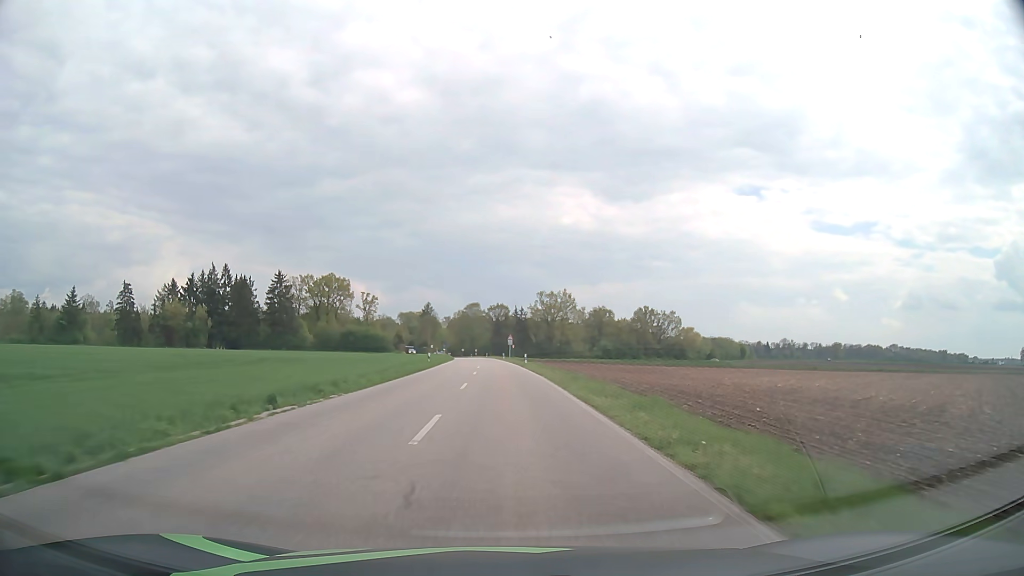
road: secondary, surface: asphalt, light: Day
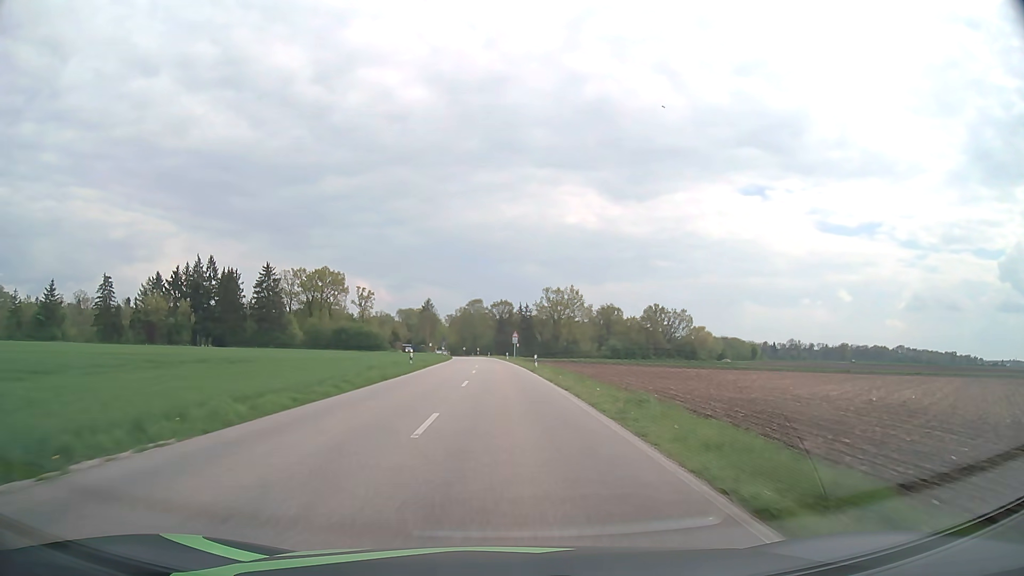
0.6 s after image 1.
(0.0, +12.1) m; 0°
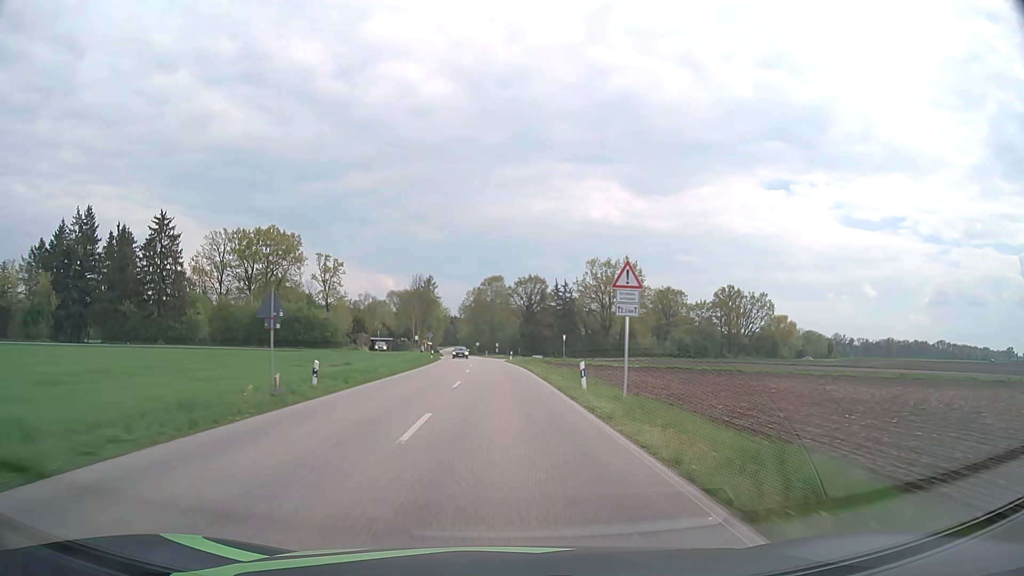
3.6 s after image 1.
(-1.2, +64.5) m; -2°
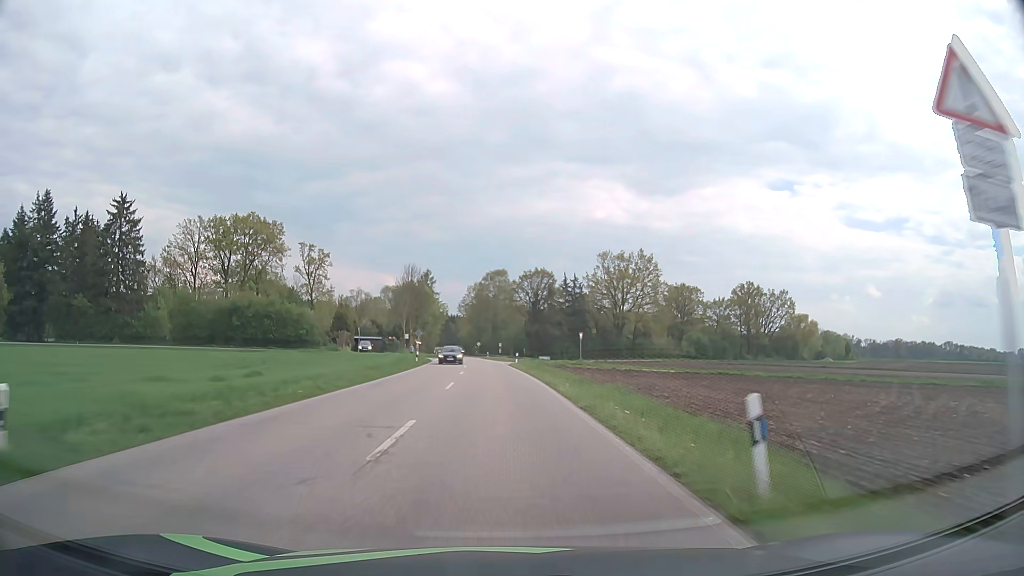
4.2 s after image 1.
(0.0, +13.7) m; 0°
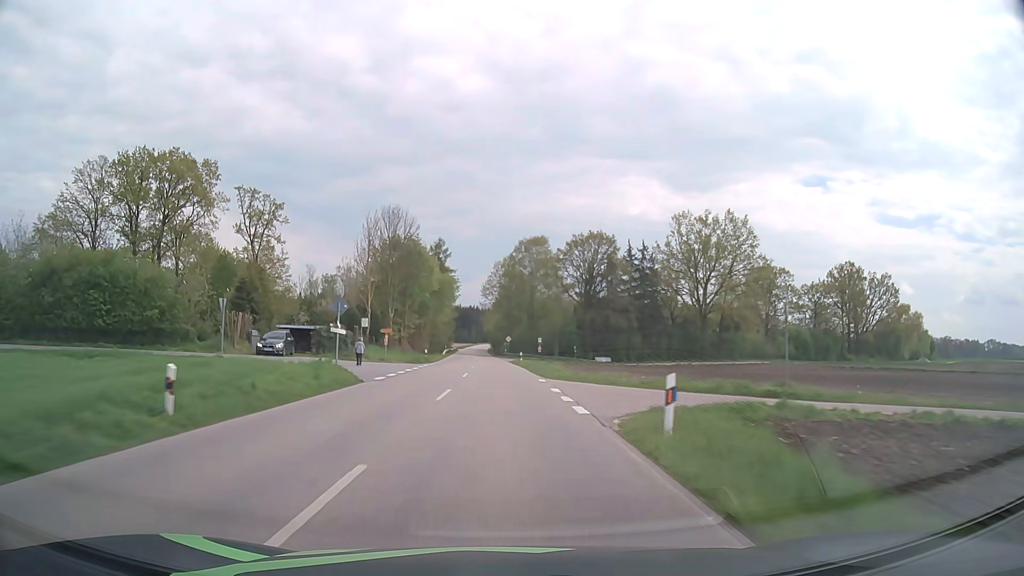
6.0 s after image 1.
(-1.0, +42.7) m; -3°
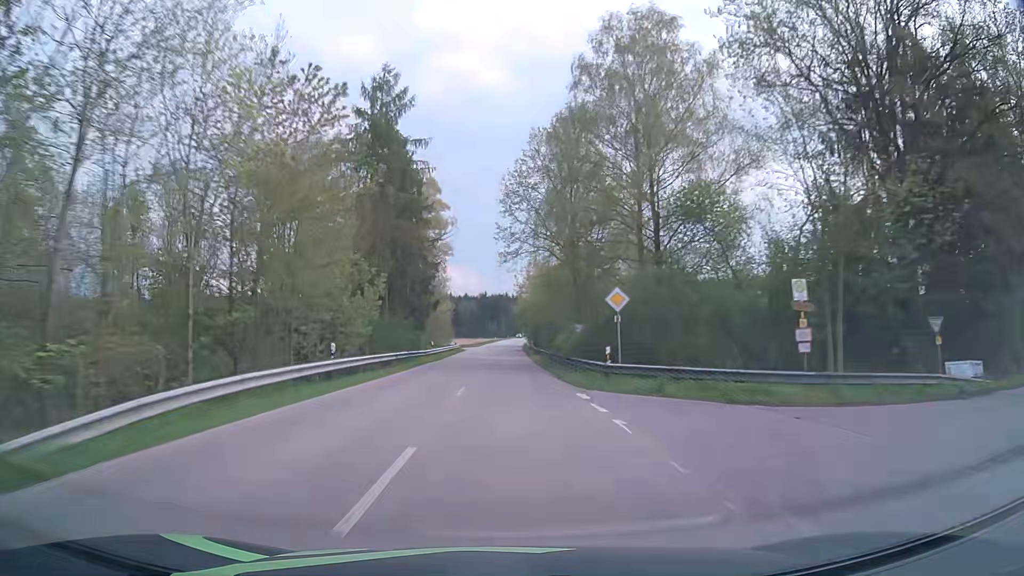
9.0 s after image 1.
(-2.2, +75.3) m; -3°
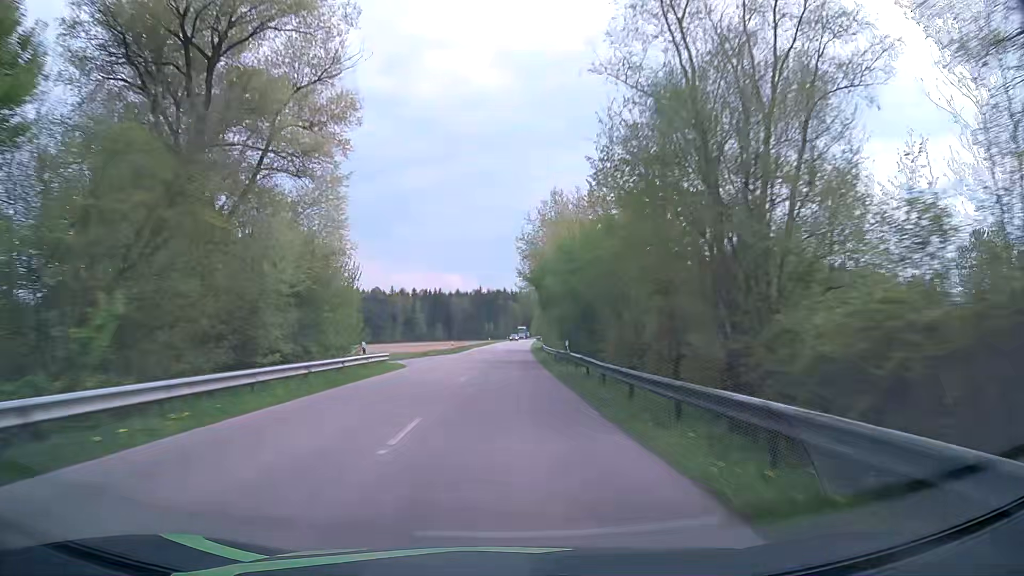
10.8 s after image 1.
(-0.1, +46.4) m; 0°
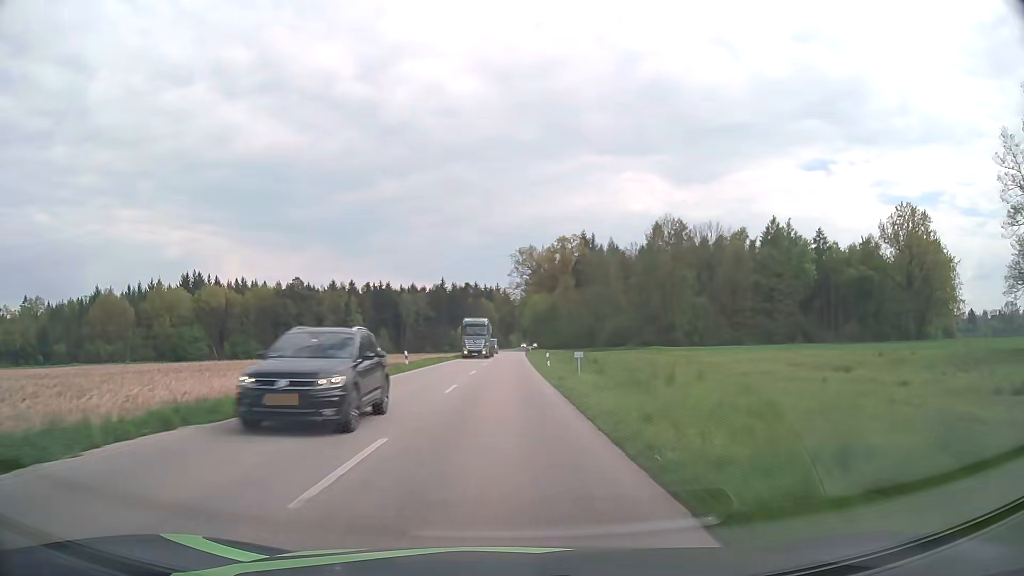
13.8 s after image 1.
(+0.9, +78.0) m; +2°
(0, +10) (0, +20) (0, +30) (0, +40) (0, +50) (0, +60) (0, +70) (+1, +80) (+1, +90) (+1, +100) m
